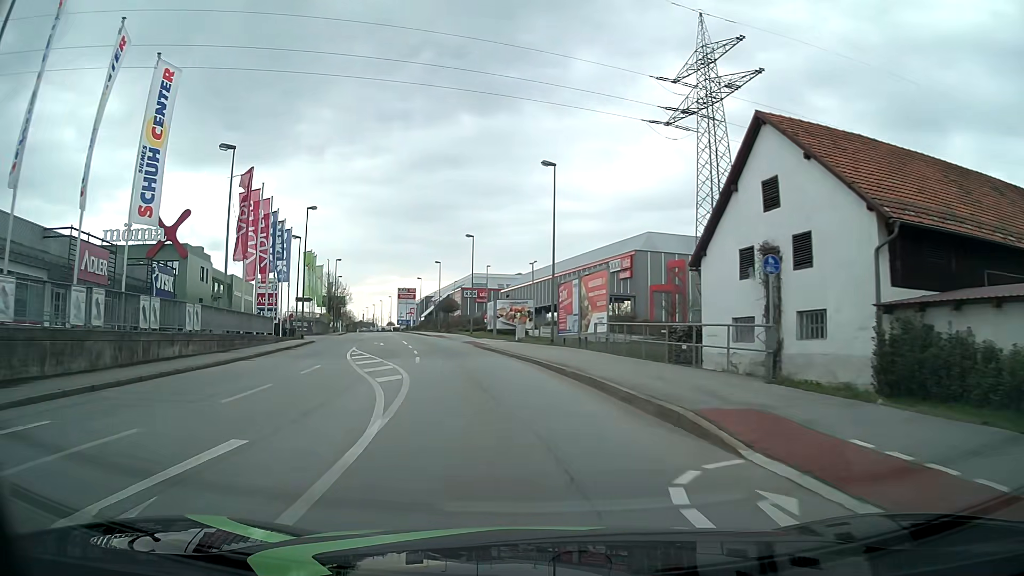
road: tertiary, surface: asphalt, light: Day
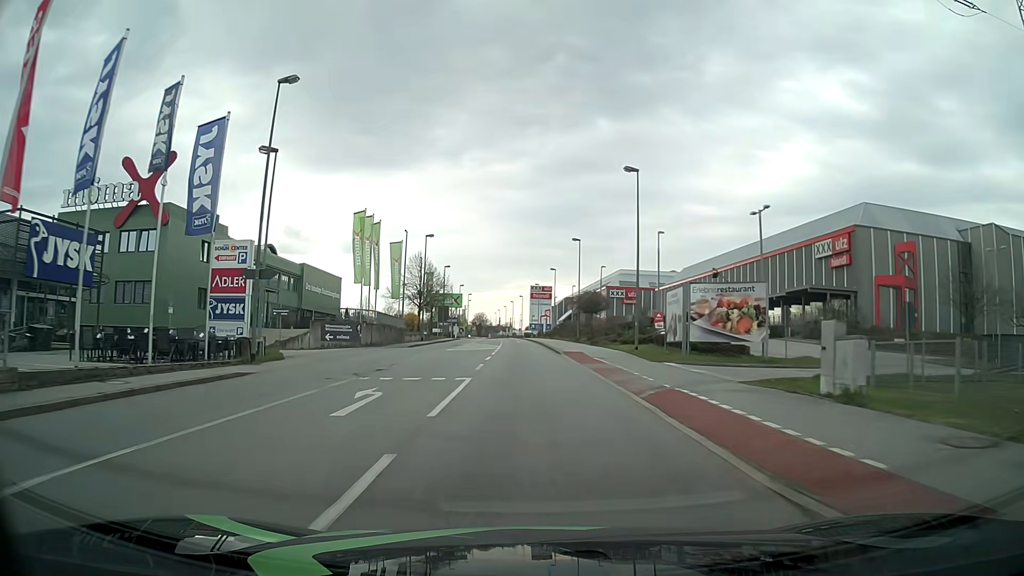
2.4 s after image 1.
(-3.6, +30.1) m; -12°
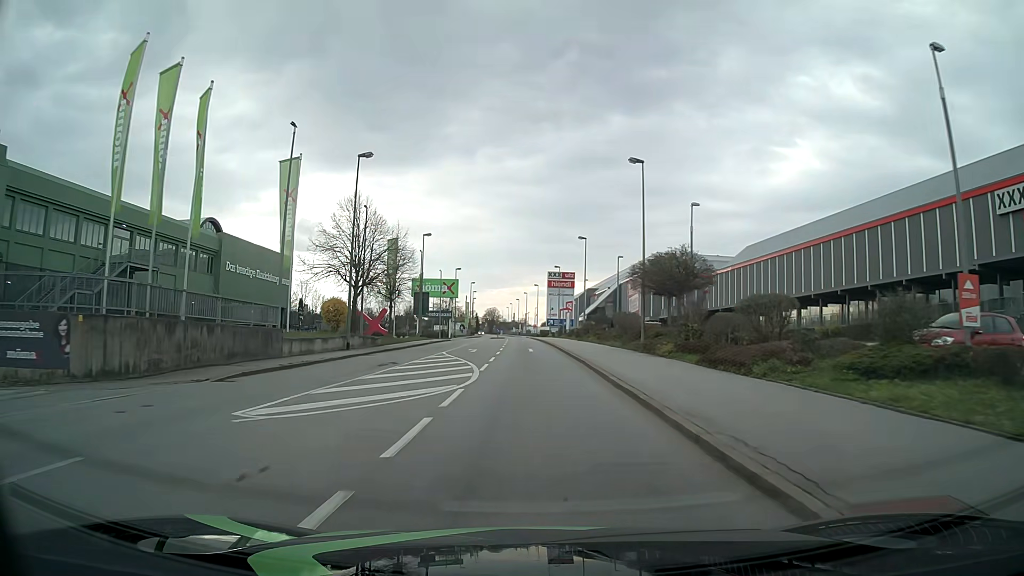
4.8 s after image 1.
(-0.2, +30.6) m; -1°
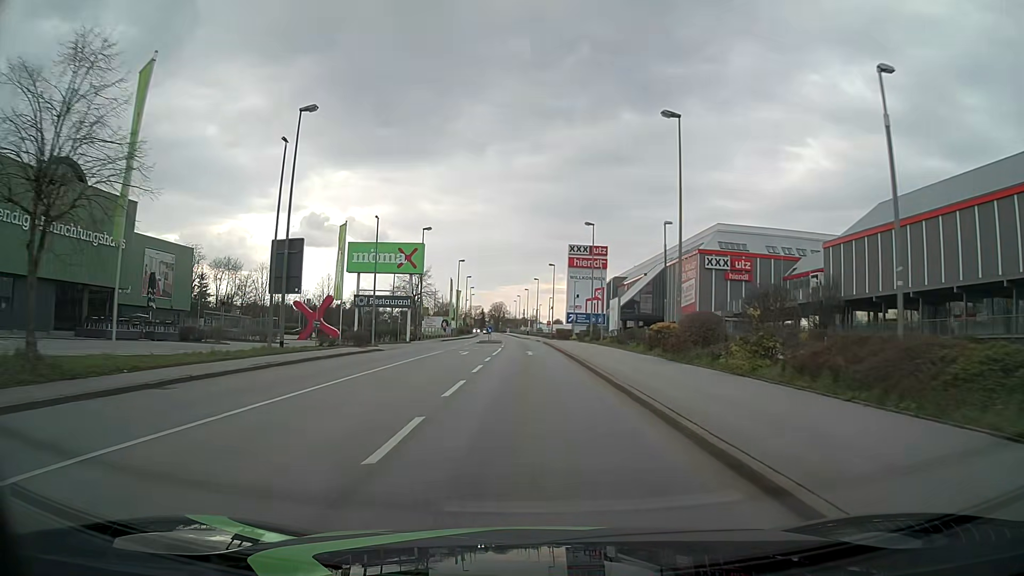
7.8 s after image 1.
(-0.4, +38.4) m; -1°
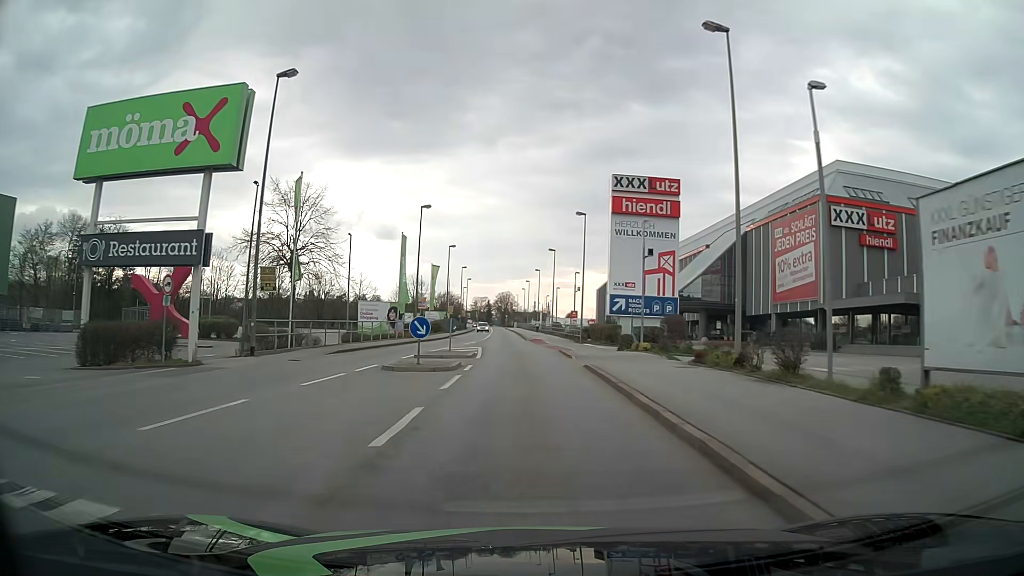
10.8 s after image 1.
(-0.3, +38.4) m; -1°
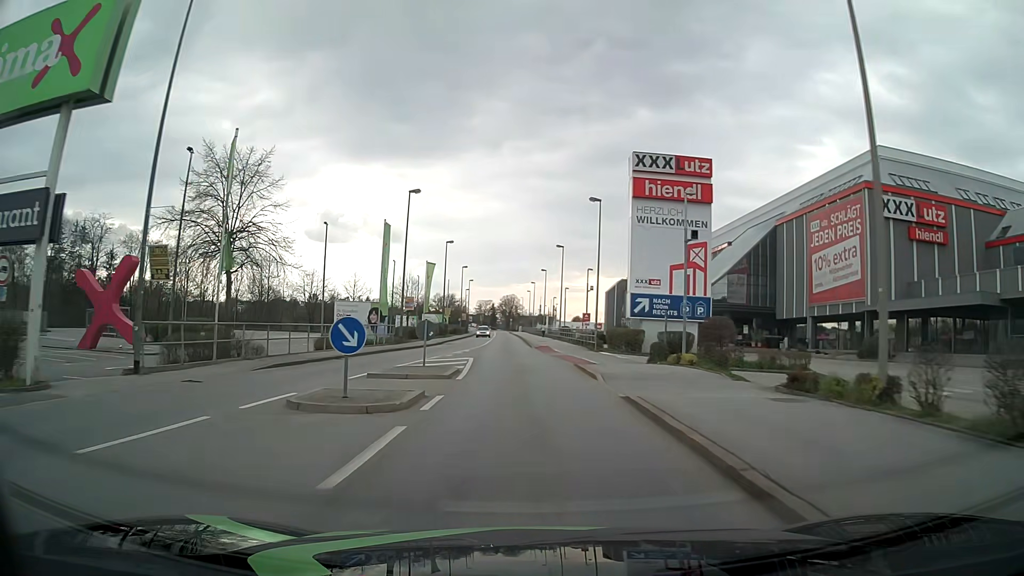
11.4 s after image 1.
(0.0, +7.7) m; 0°
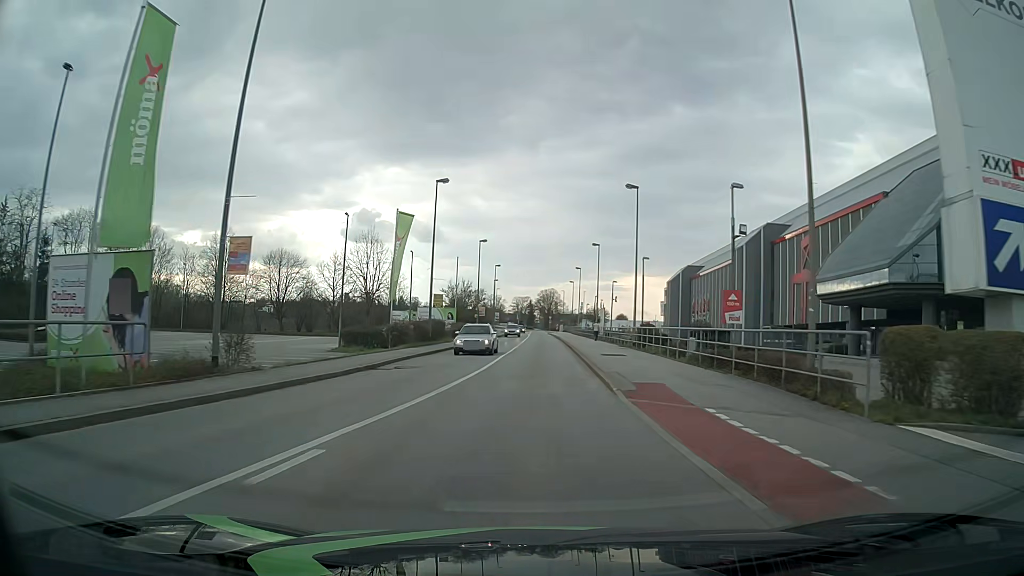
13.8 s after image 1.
(-0.9, +30.7) m; -4°
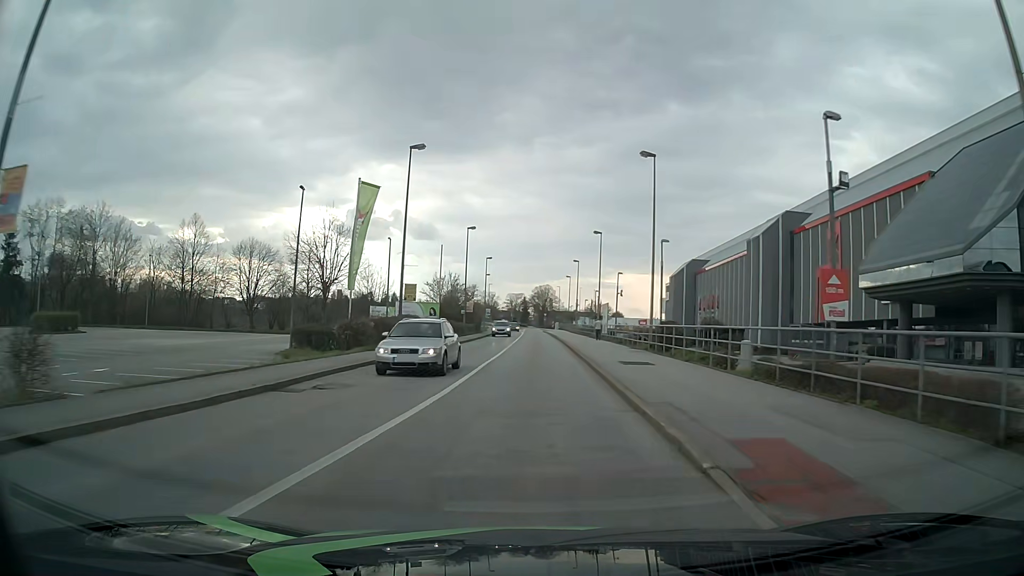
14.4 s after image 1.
(0.0, +7.7) m; 0°
(0, +10) (0, +20) (0, +30) (0, +40) (0, +50) (0, +60) (0, +70) (0, +80) (0, +90) (0, +100) m
